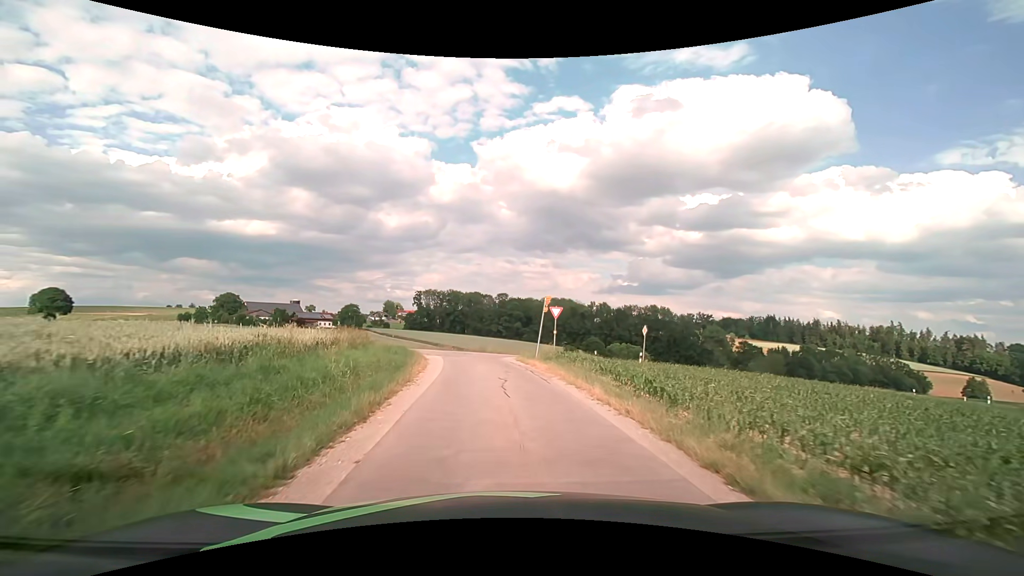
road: unclassified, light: Day
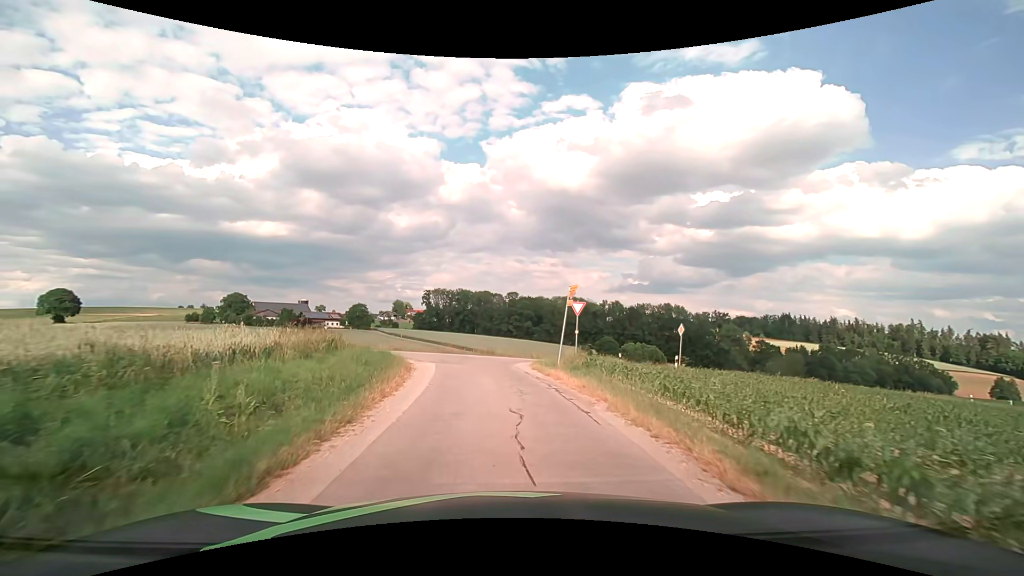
(0.0, +5.5) m; -1°
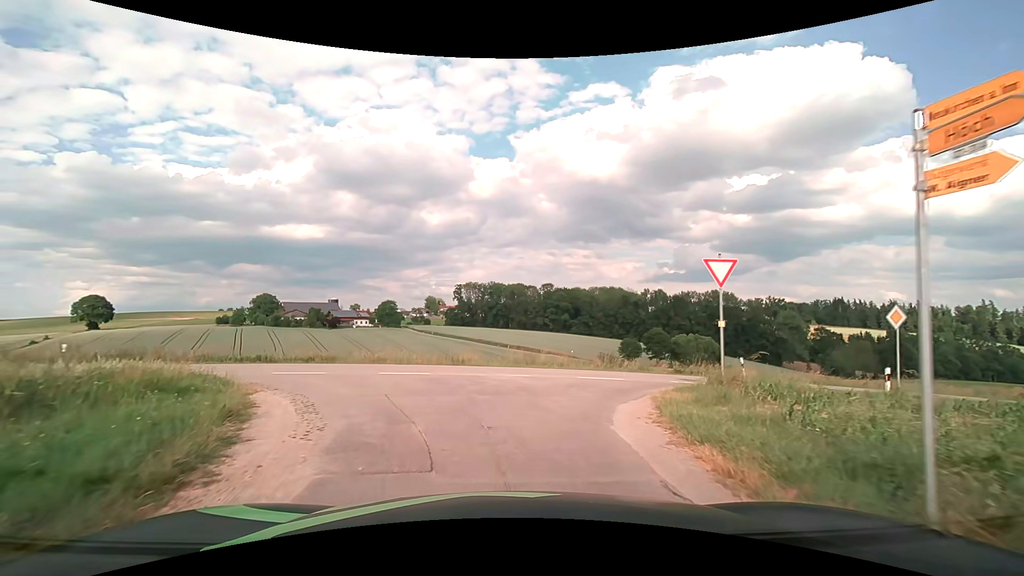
(-0.5, +14.2) m; -3°
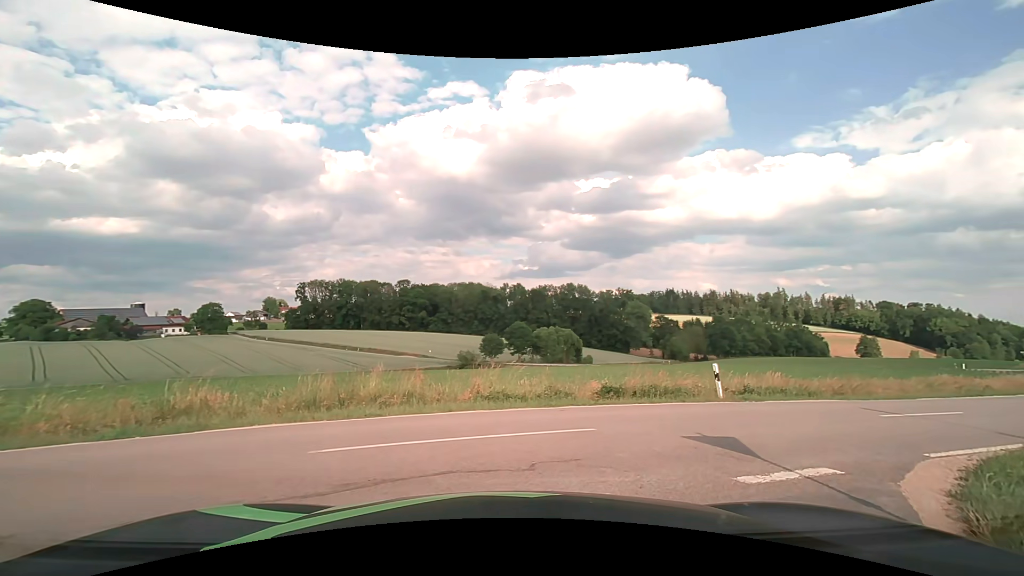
(+0.9, +11.3) m; +14°
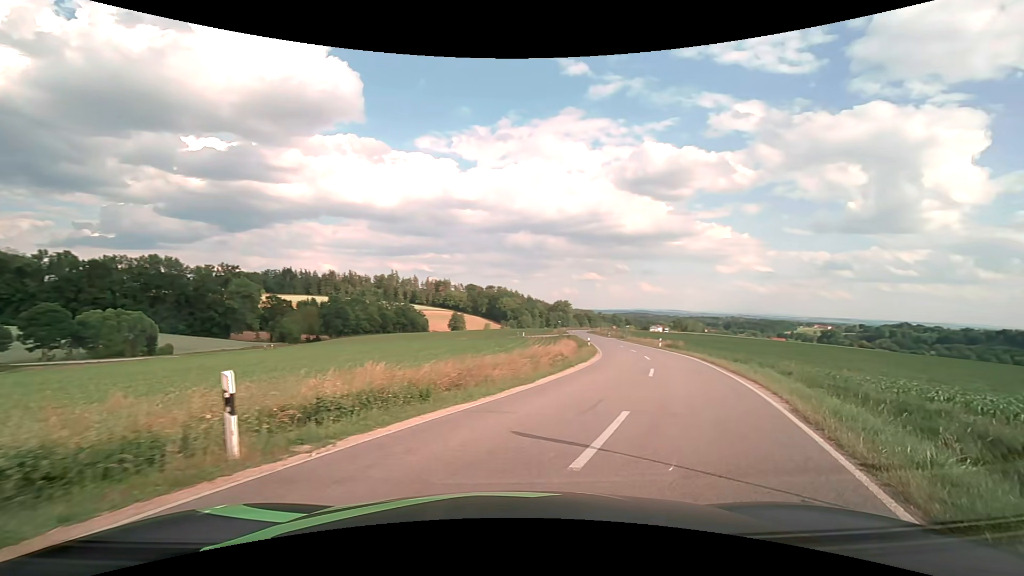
(+3.4, +8.5) m; +43°
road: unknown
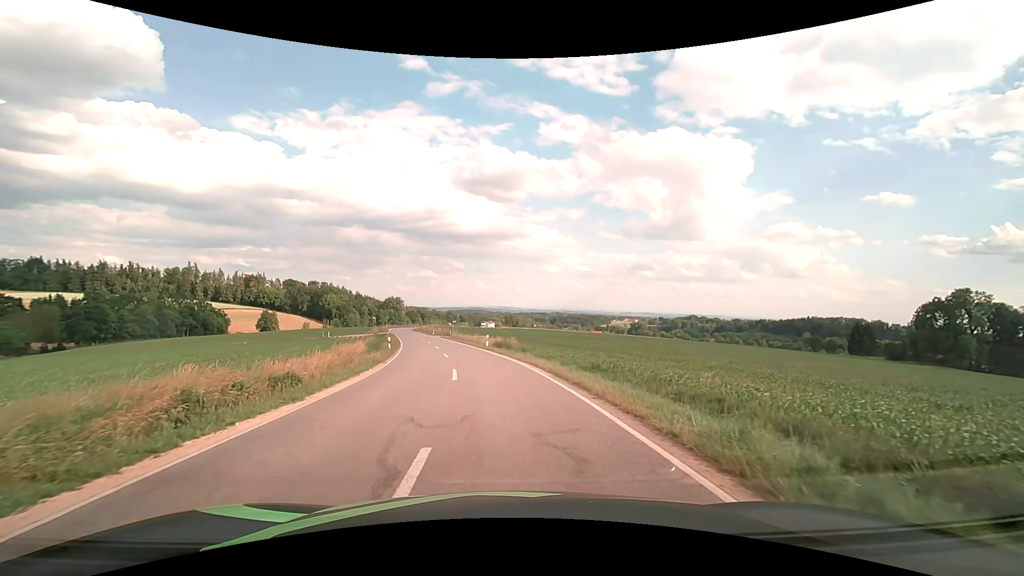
(+4.3, +15.1) m; +18°
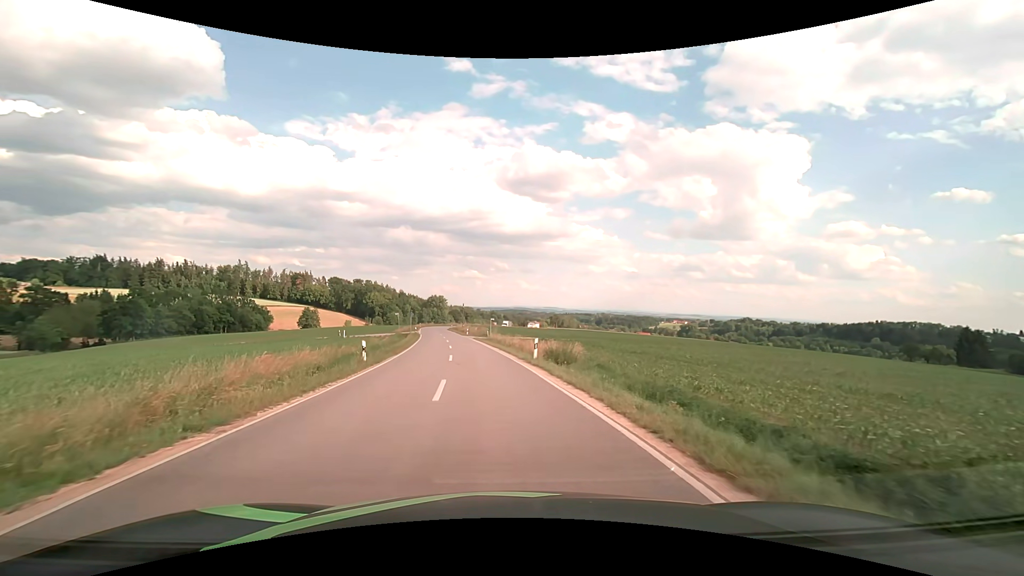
(-0.6, +16.6) m; -5°
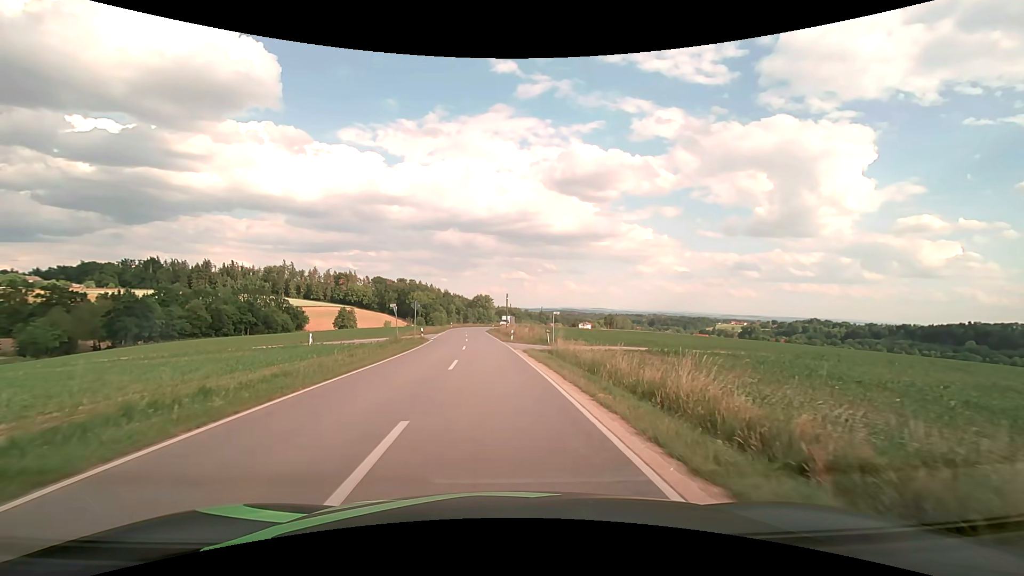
(-1.9, +30.4) m; -5°
(0, +10) (0, +20) (-1, +30) (-2, +40) (-7, +47) (-17, +48) (-27, +45) (-36, +42) (-46, +38) (-55, +35) m
